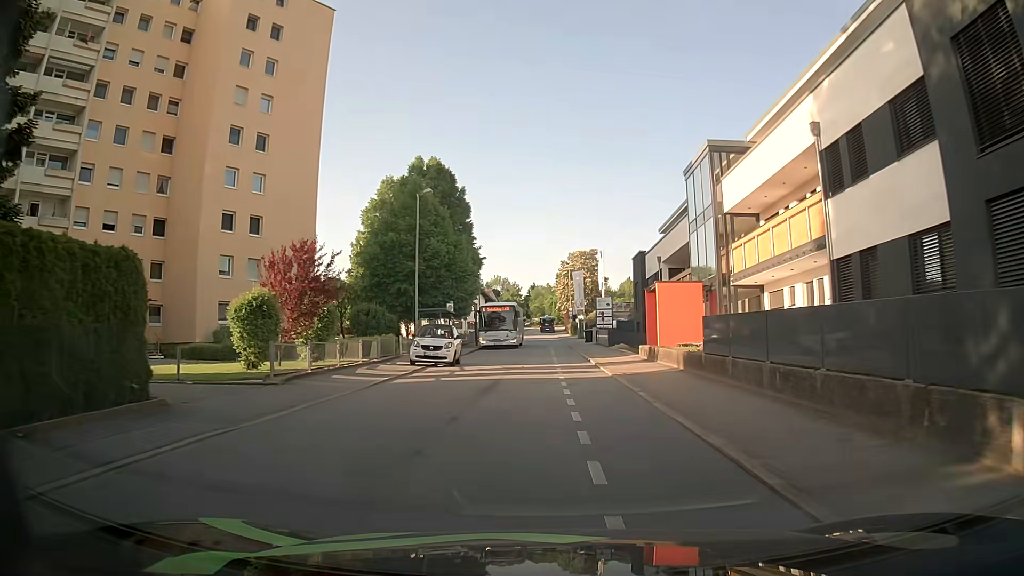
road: residential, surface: asphalt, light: Day
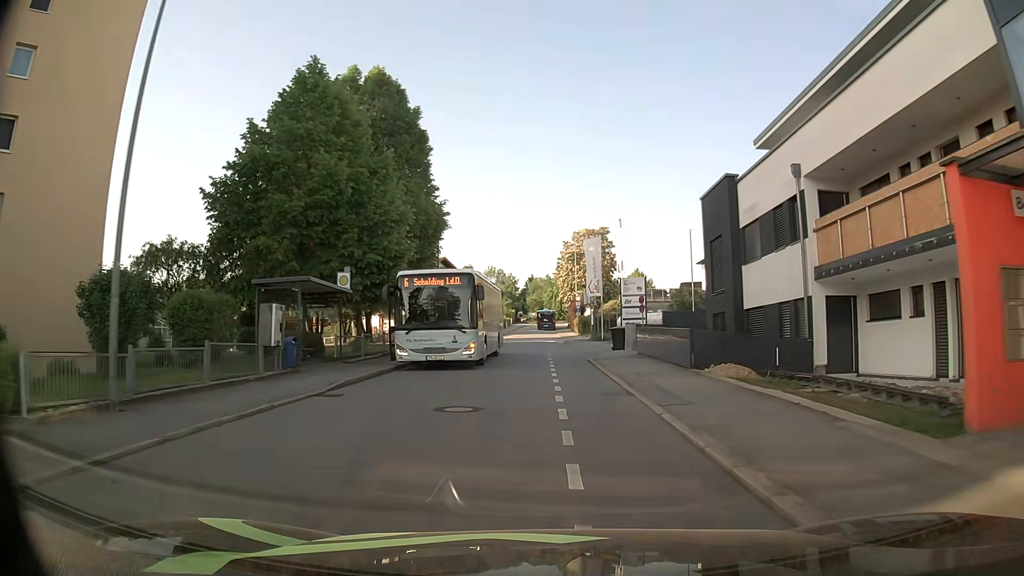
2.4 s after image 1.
(0.0, +24.2) m; 0°
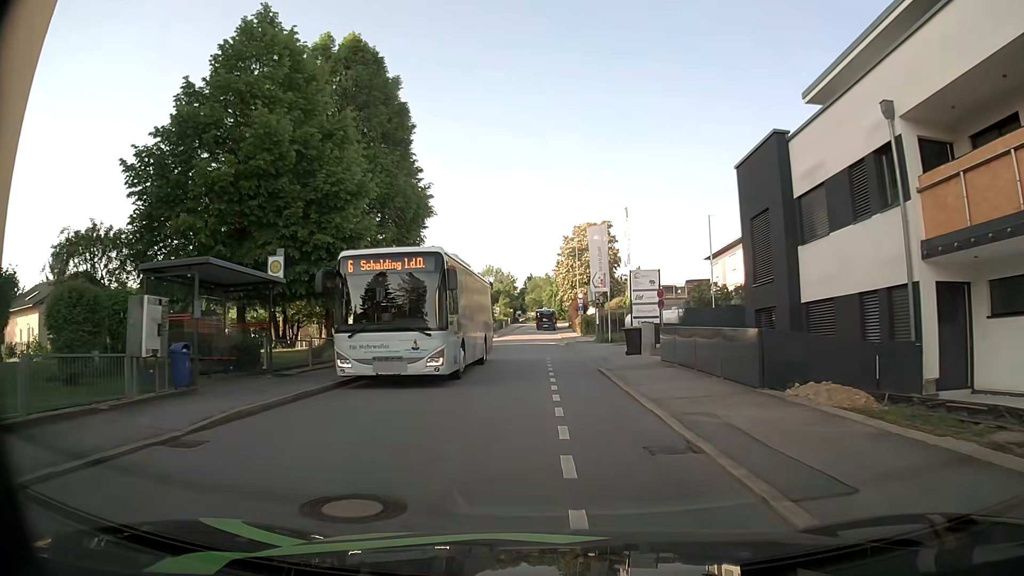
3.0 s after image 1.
(0.0, +5.7) m; 0°
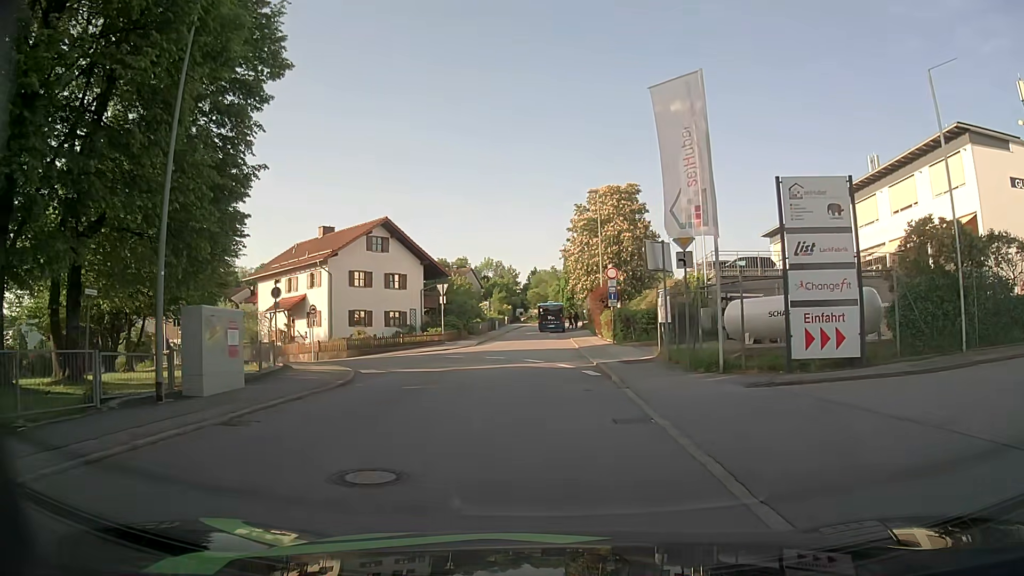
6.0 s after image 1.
(-0.2, +24.7) m; -1°
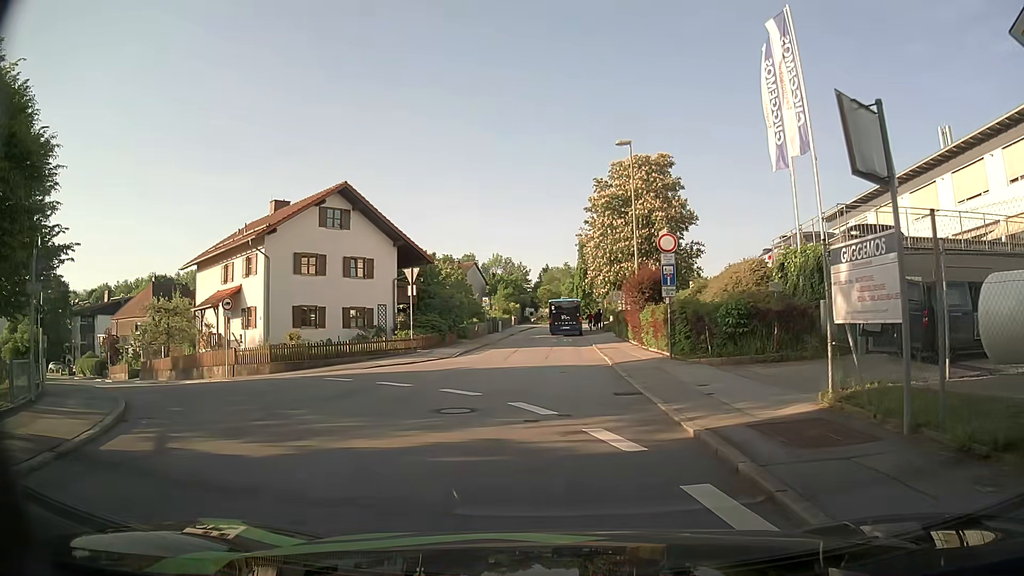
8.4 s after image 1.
(-0.1, +12.6) m; -2°
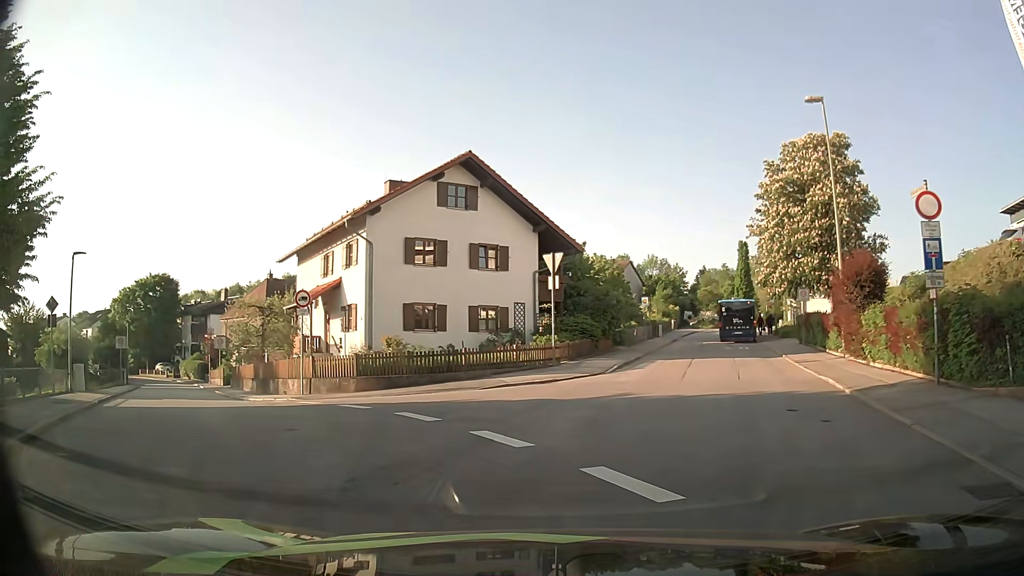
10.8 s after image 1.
(-0.6, +7.3) m; -14°
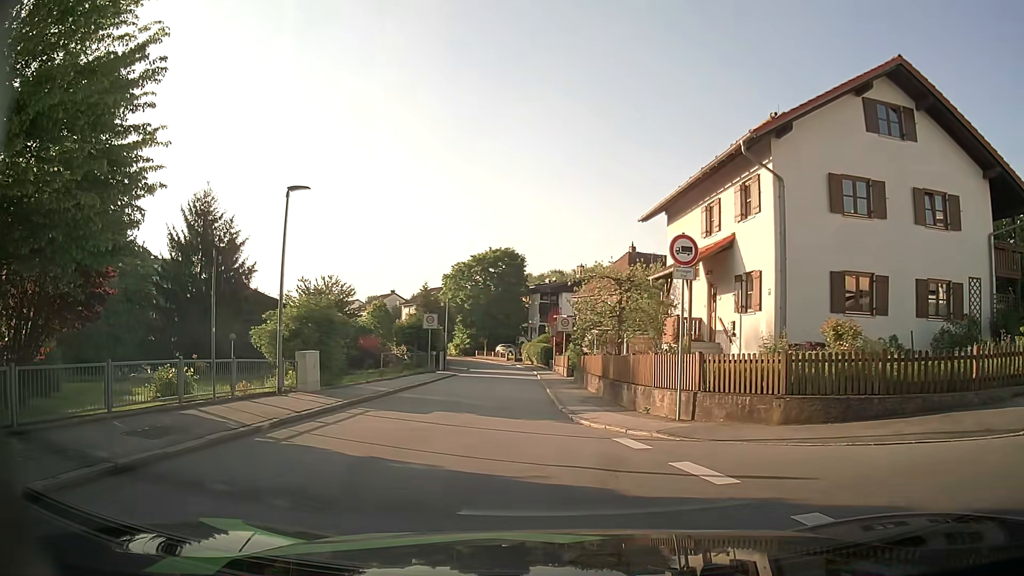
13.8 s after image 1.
(-2.7, +9.6) m; -30°
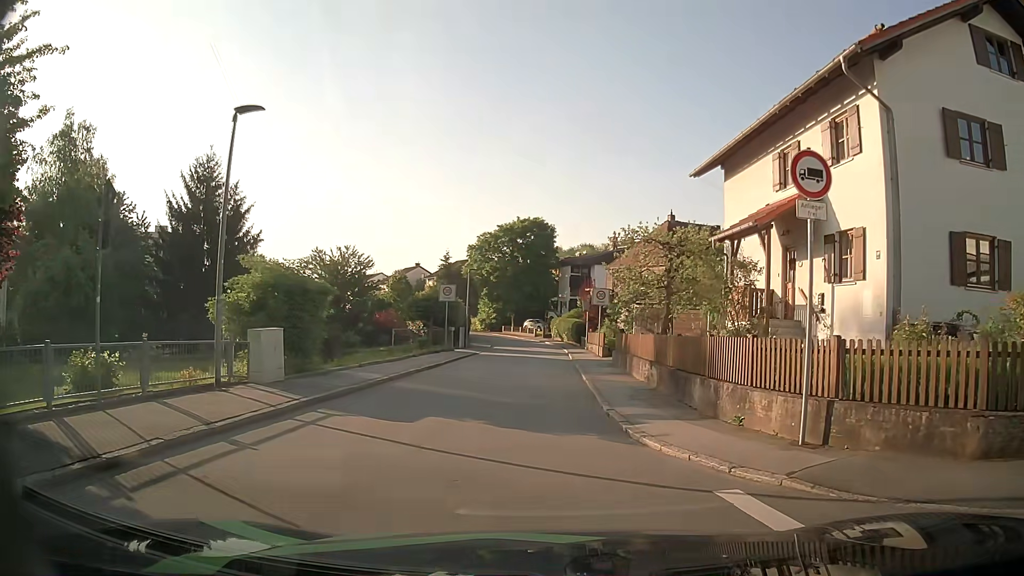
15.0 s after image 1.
(-0.1, +4.9) m; -2°
(0, +10) (0, +20) (0, +30) (0, +40) (0, +50) (-1, +60) (-3, +70) (-6, +79) (-10, +89) (-14, +97) m
